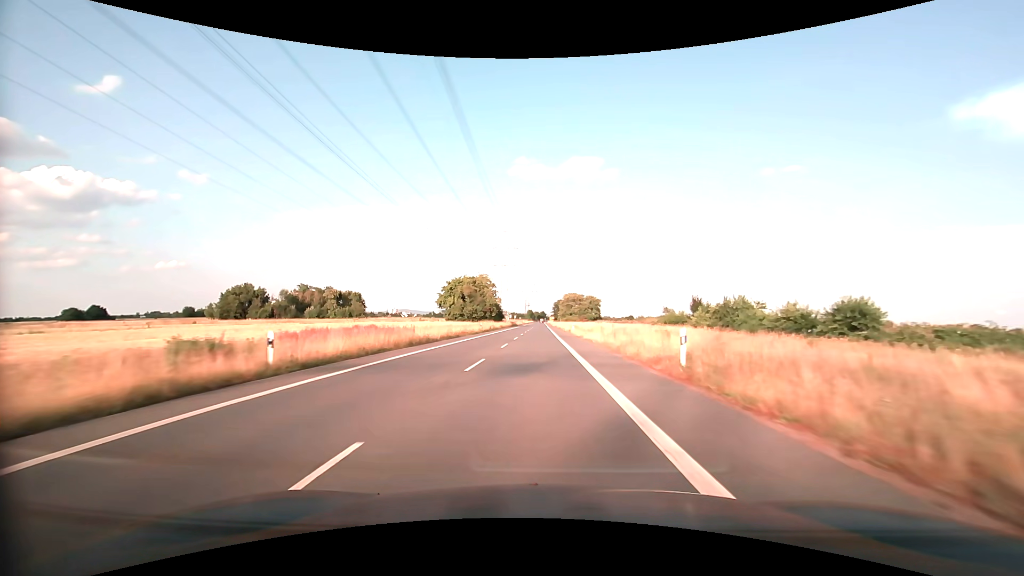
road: secondary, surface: asphalt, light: Day
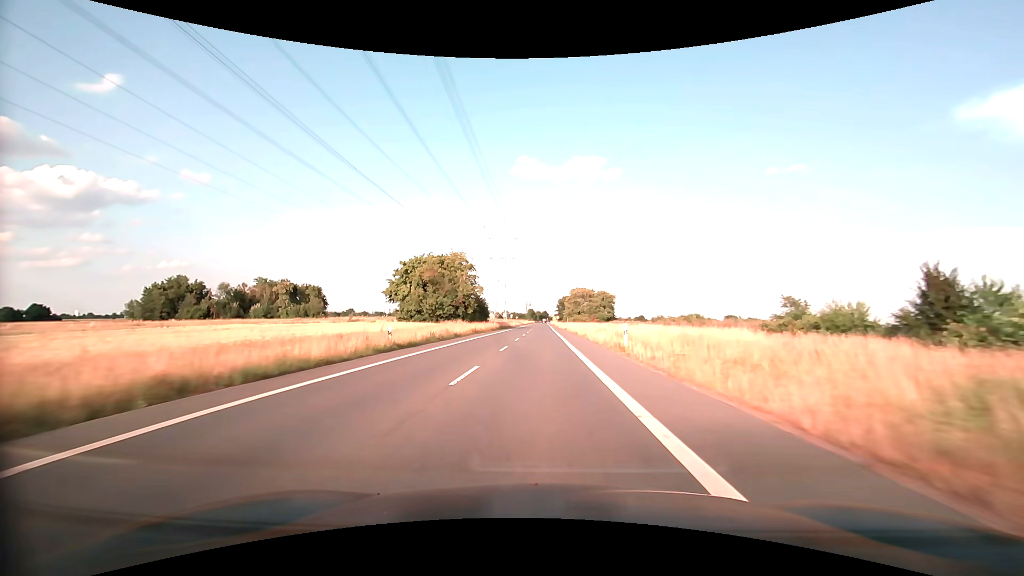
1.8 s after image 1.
(-0.1, +39.0) m; 0°
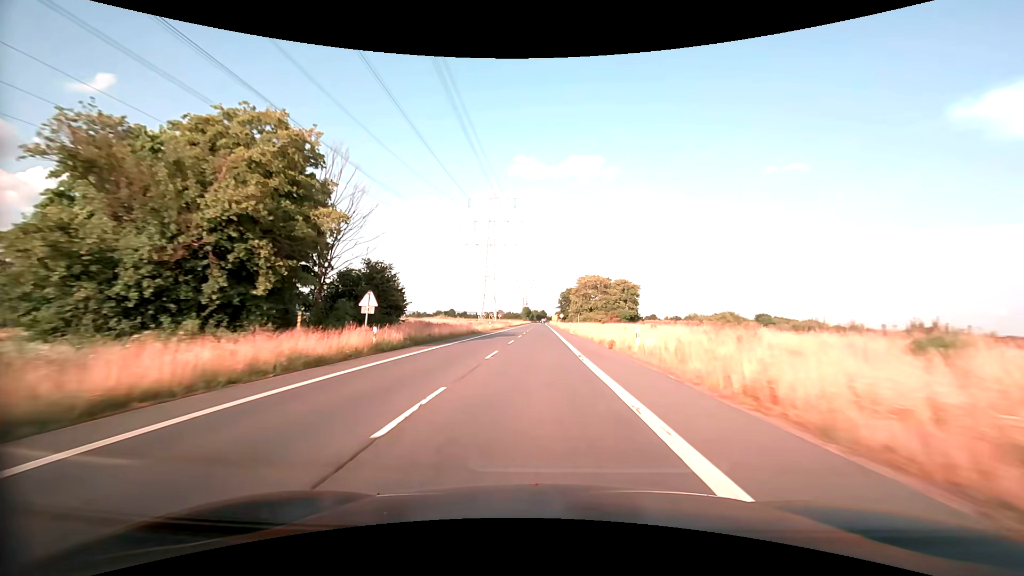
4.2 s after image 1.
(+0.2, +53.0) m; 0°
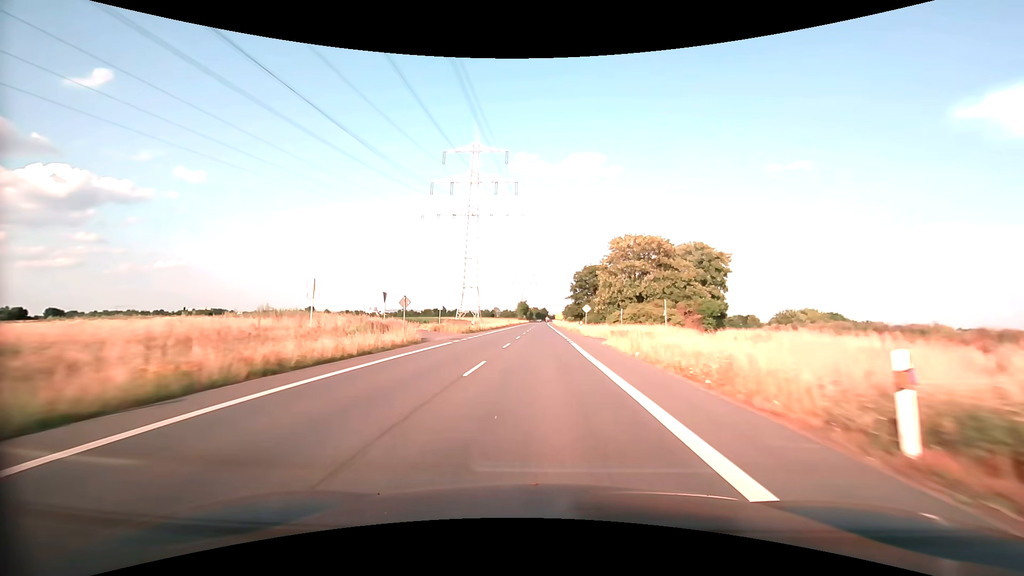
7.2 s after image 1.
(-0.2, +66.0) m; 0°
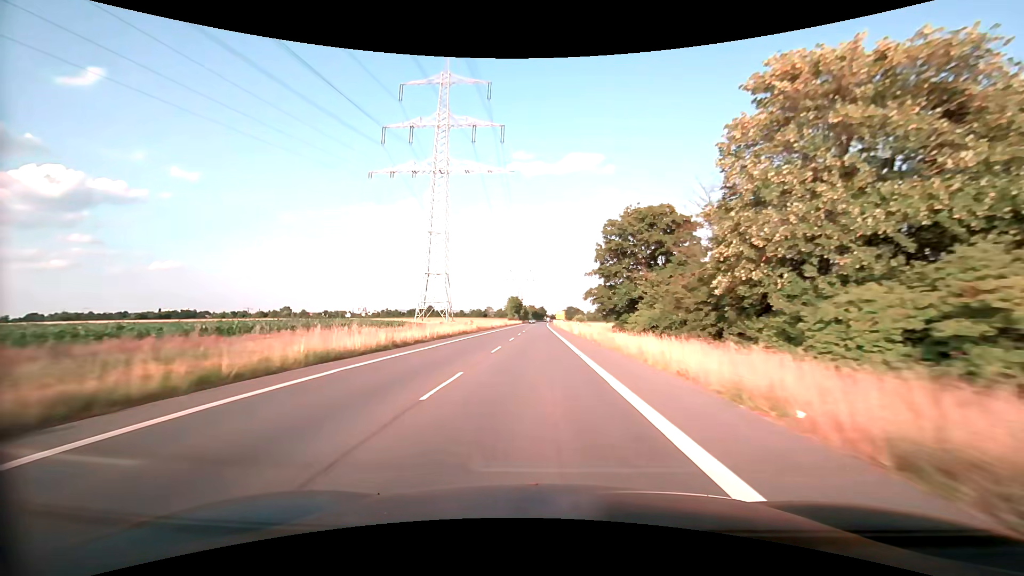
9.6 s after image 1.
(+0.2, +51.4) m; 0°
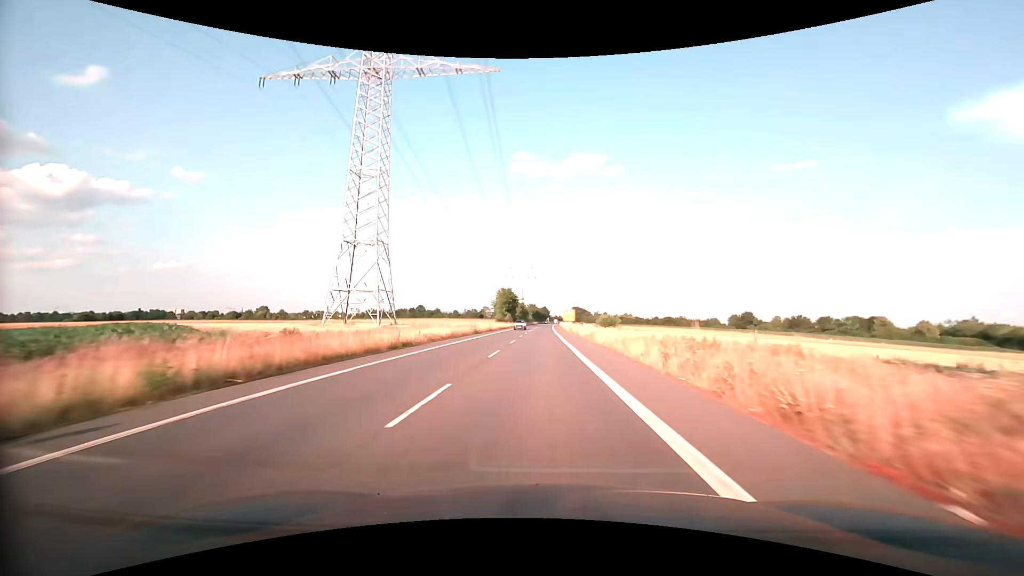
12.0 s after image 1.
(-0.2, +50.2) m; 0°
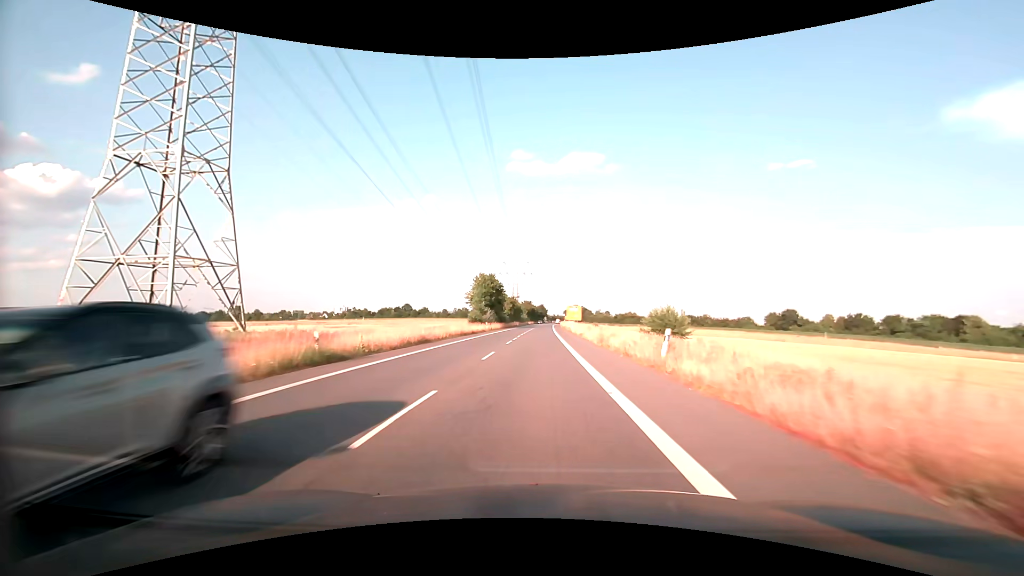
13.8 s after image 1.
(+0.1, +36.8) m; 0°
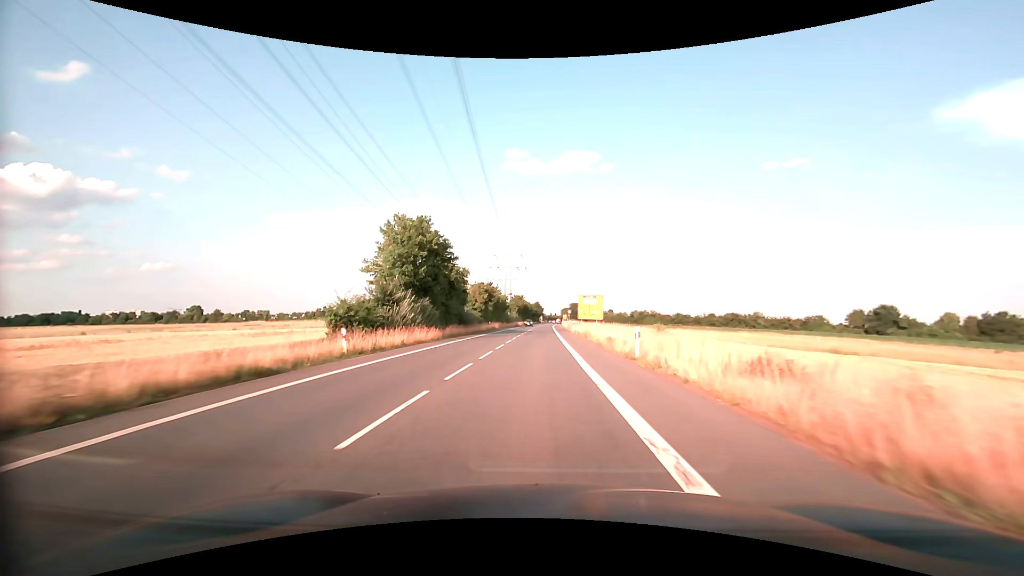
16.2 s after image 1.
(+0.2, +48.0) m; +1°
(0, +10) (0, +20) (0, +30) (0, +40) (0, +50) (0, +60) (0, +70) (0, +80) (+1, +90) (+1, +100) m
